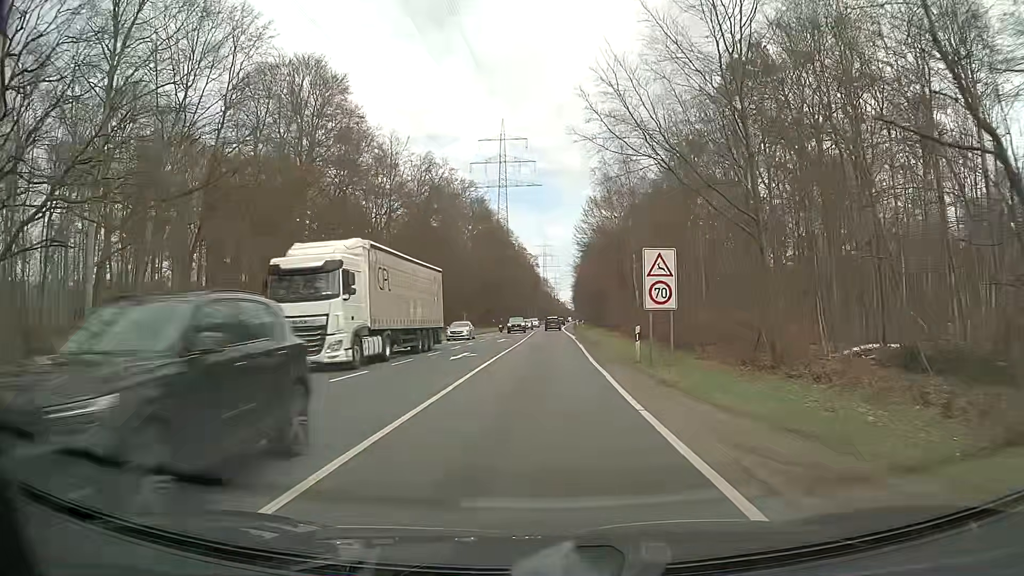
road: secondary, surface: asphalt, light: Day
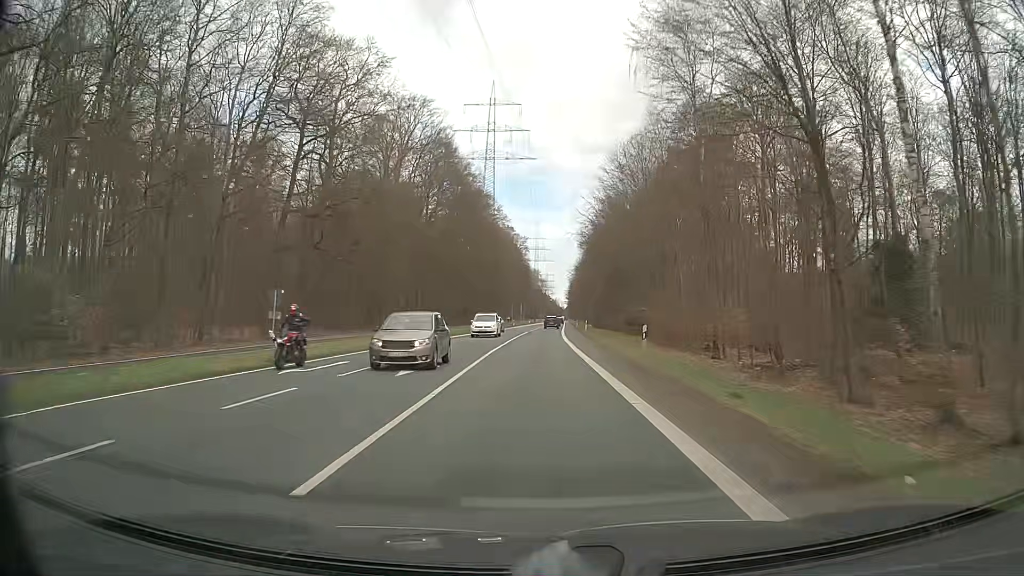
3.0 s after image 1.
(+0.4, +48.8) m; 0°
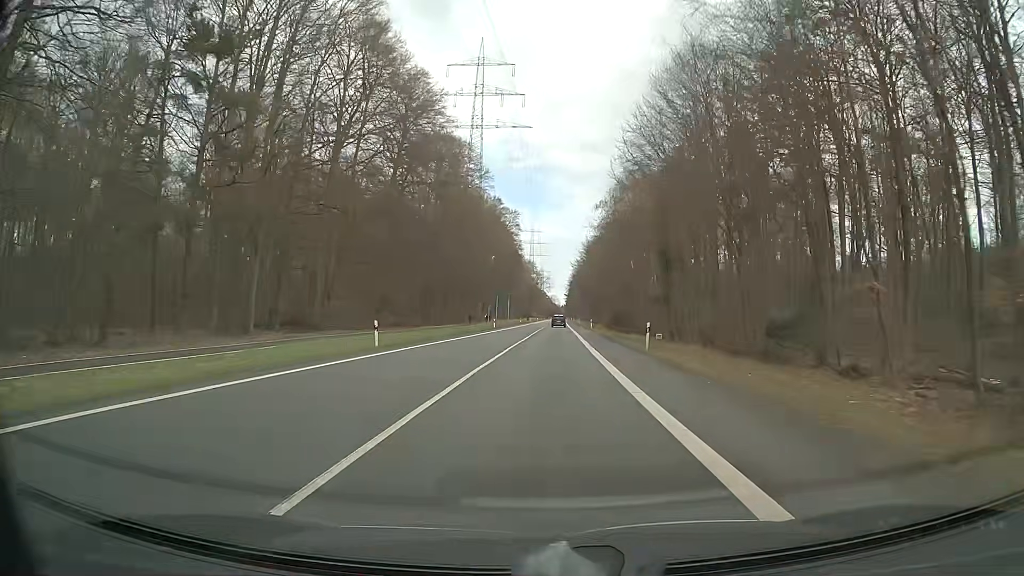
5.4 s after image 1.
(+0.1, +42.9) m; +1°
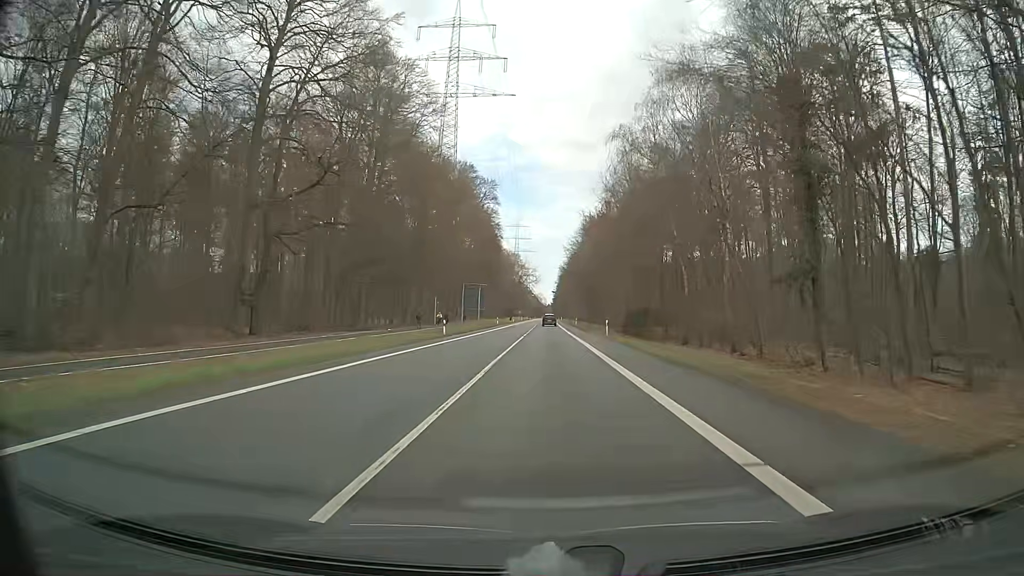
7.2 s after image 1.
(0.0, +32.4) m; 0°
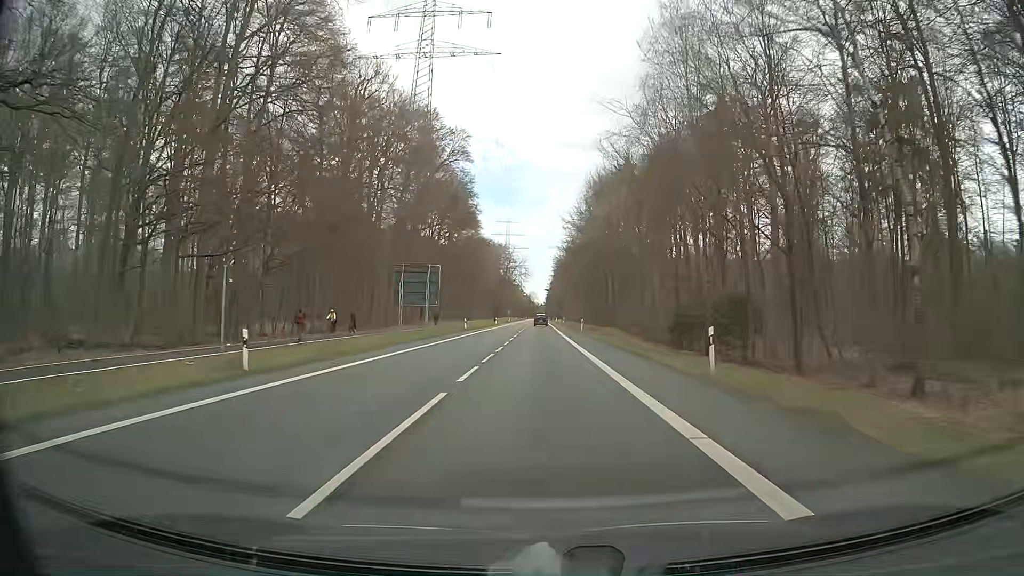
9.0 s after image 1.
(+0.5, +31.9) m; +1°
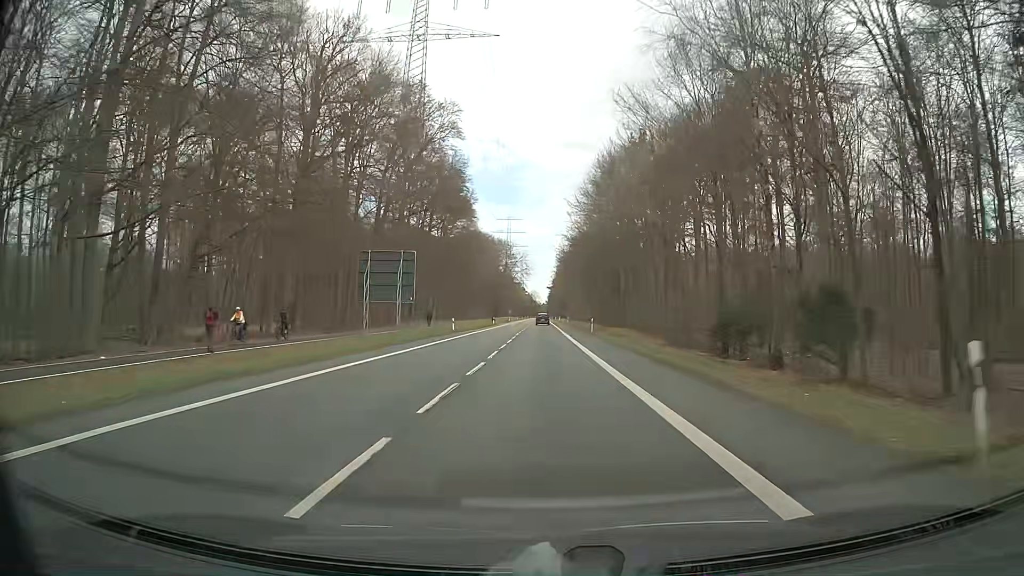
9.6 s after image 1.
(0.0, +10.7) m; 0°
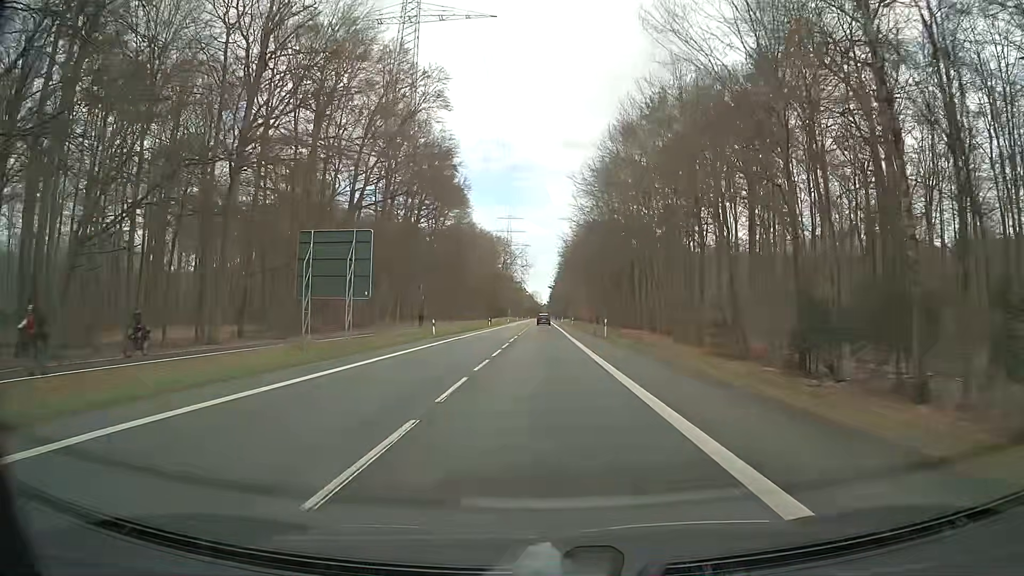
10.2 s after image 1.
(0.0, +10.7) m; 0°
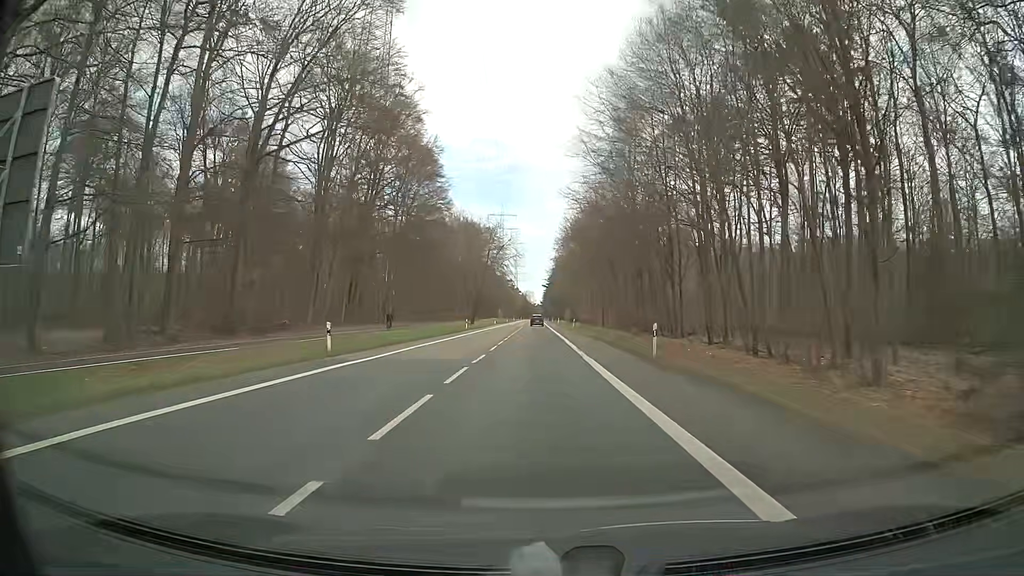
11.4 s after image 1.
(+0.1, +21.4) m; 0°
(0, +10) (0, +20) (0, +30) (0, +40) (+1, +50) (+1, +60) (+1, +70) (+1, +80) (+1, +90) (+1, +100) m
